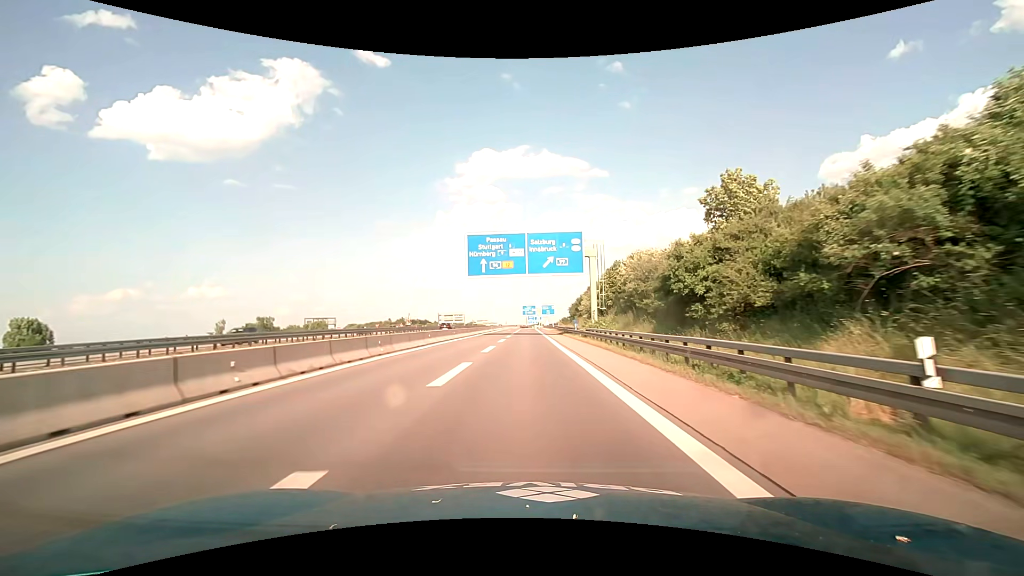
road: motorway_link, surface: asphalt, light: Day
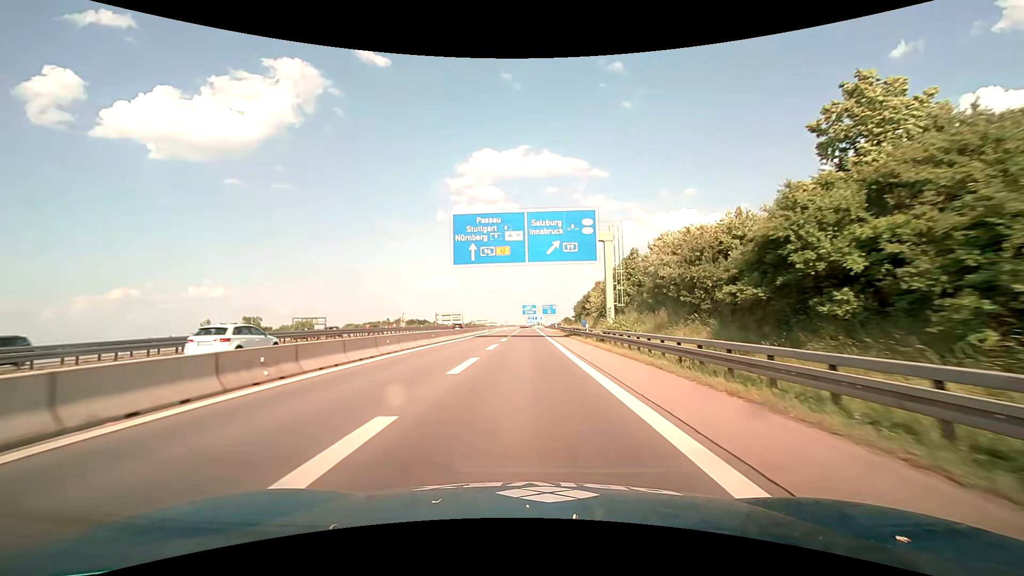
(0.0, +9.4) m; 0°
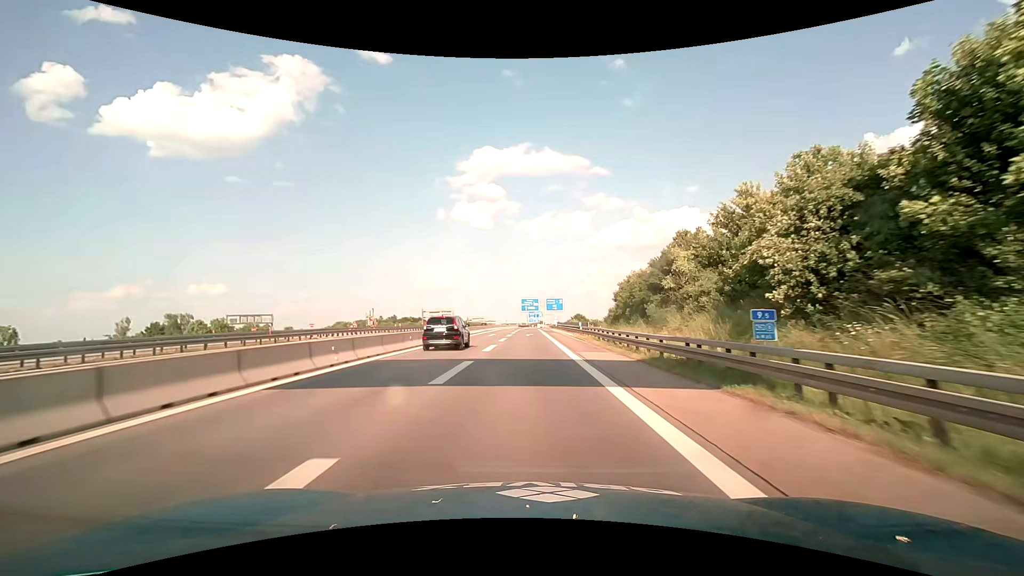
(+0.1, +38.1) m; +1°
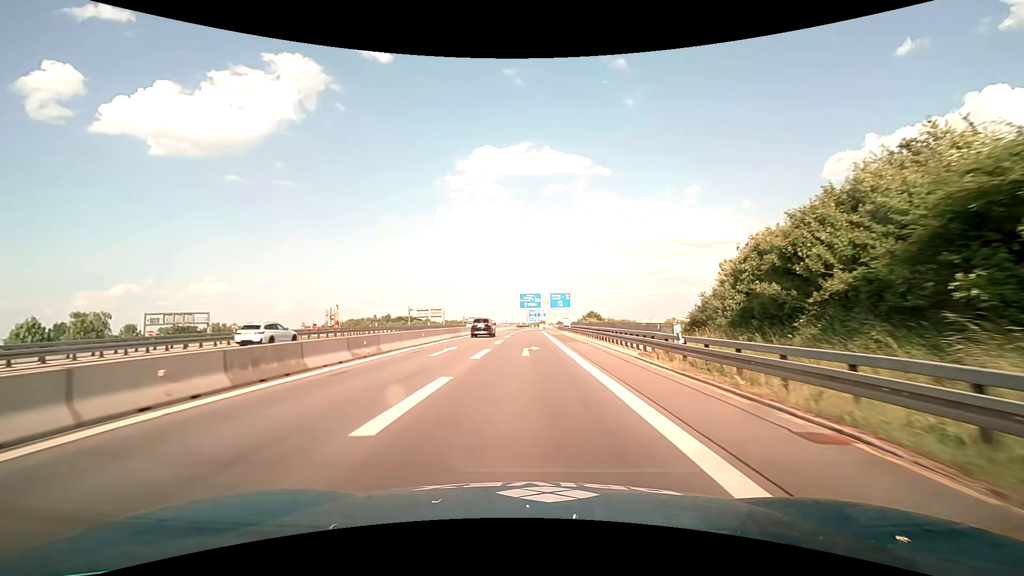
(-0.3, +28.7) m; -1°
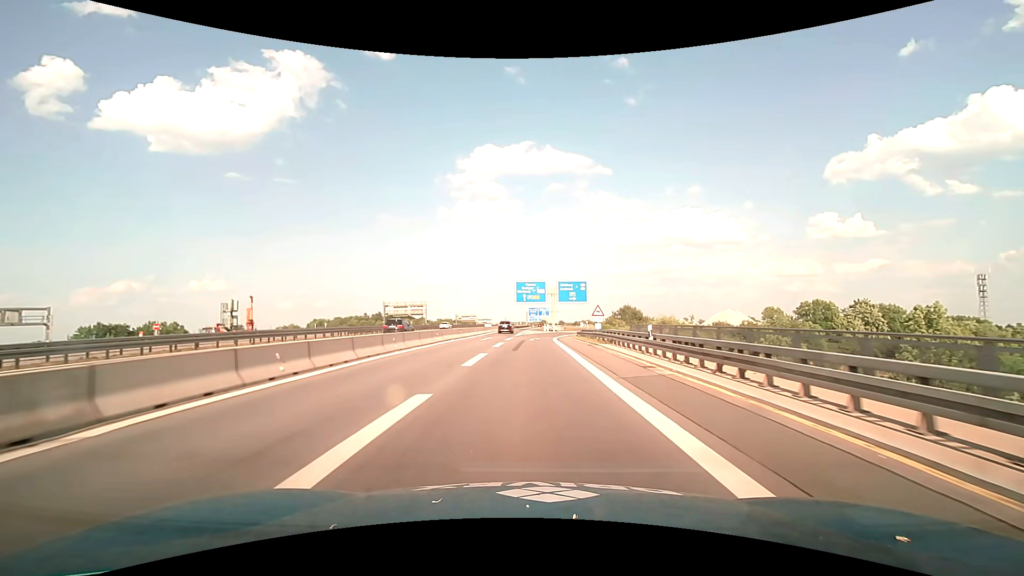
(0.0, +38.5) m; 0°
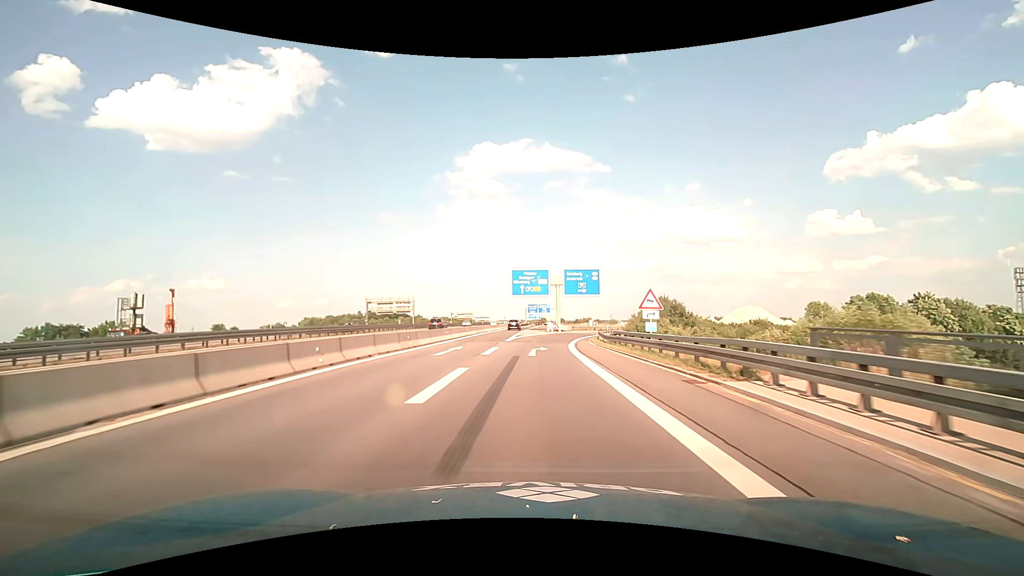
(0.0, +18.8) m; 0°
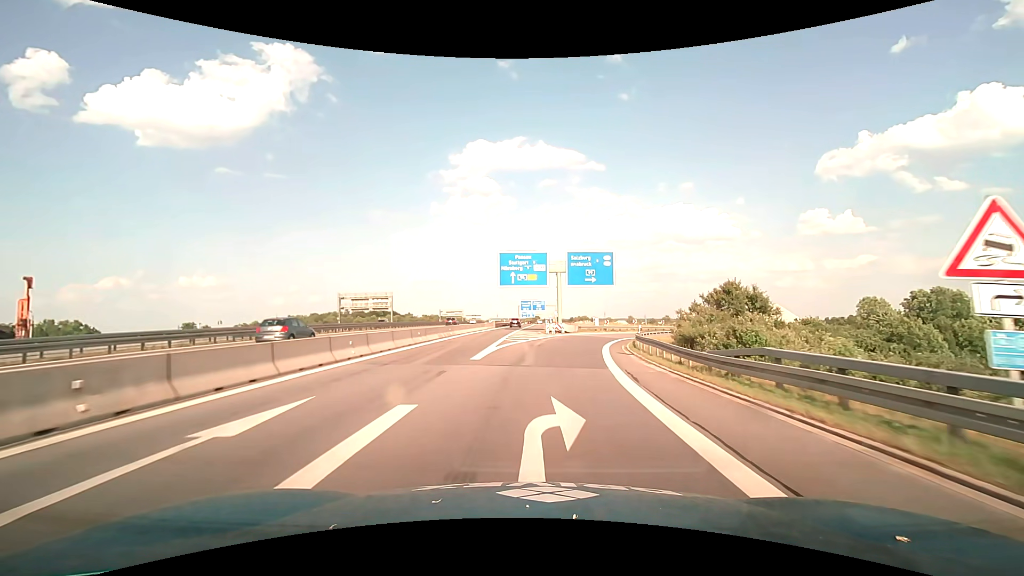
(0.0, +18.1) m; +1°
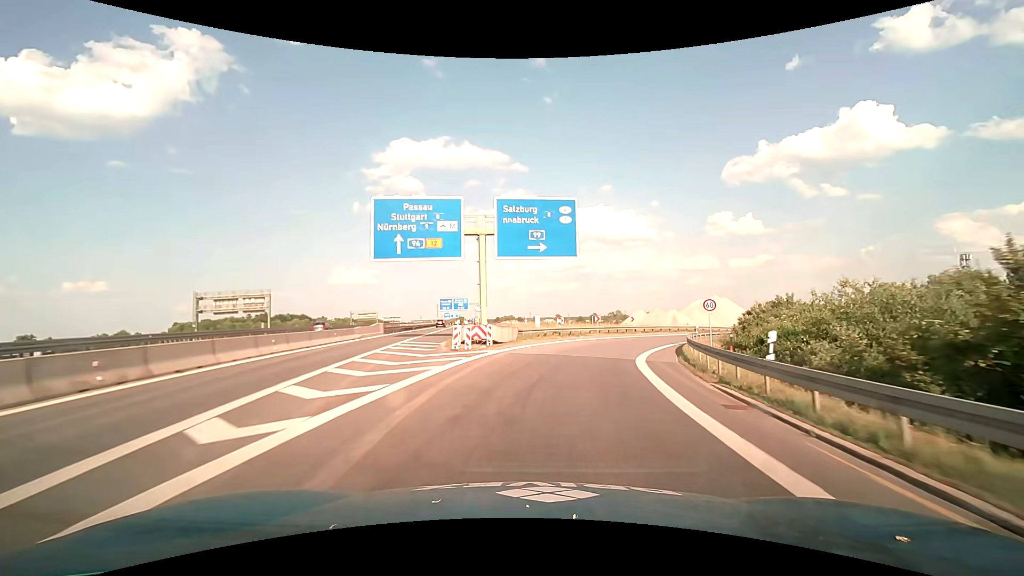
(+1.4, +26.5) m; +8°
(0, +10) (+2, +20) (+5, +29) (+9, +39) (+14, +47) (+21, +55) (+28, +62) (+35, +68) (+44, +73) (+53, +78) m
